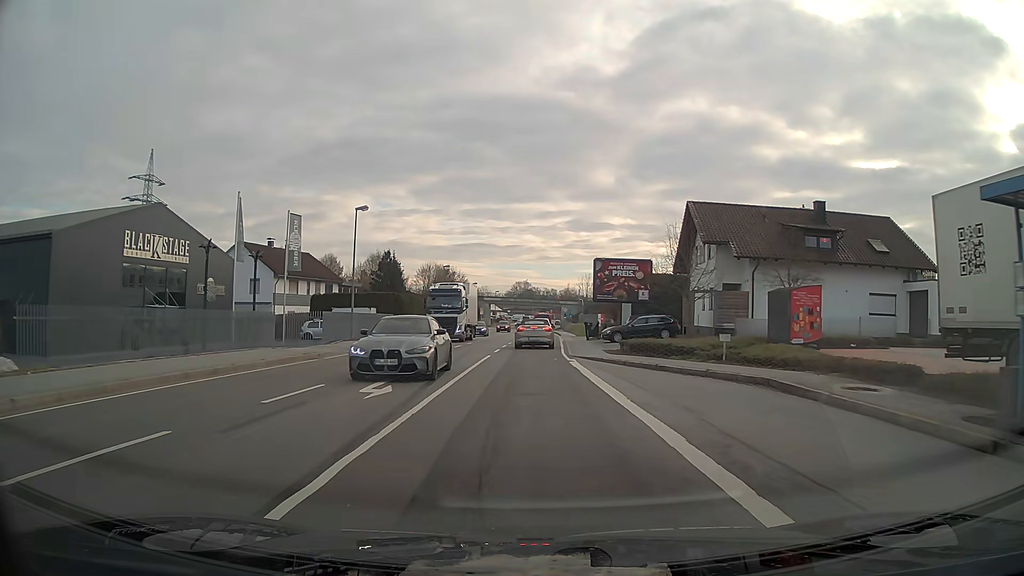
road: primary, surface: asphalt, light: Day
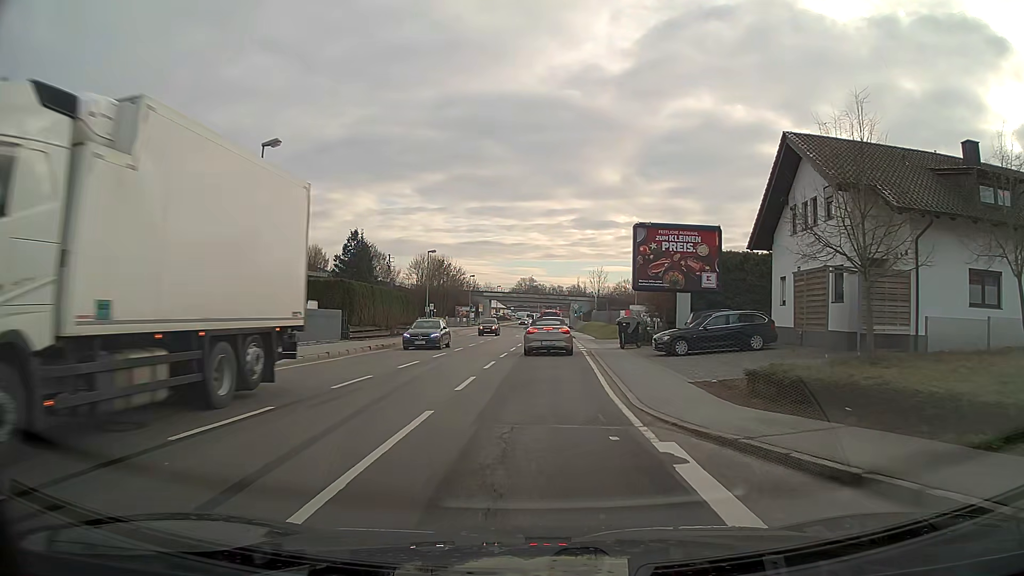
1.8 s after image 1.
(0.0, +15.4) m; 0°
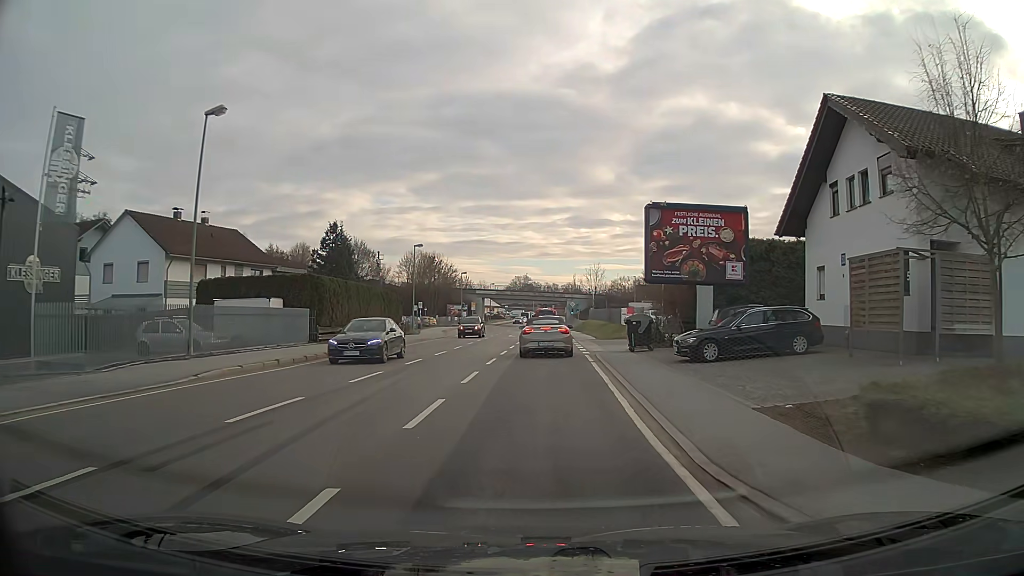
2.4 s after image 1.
(0.0, +4.5) m; +1°
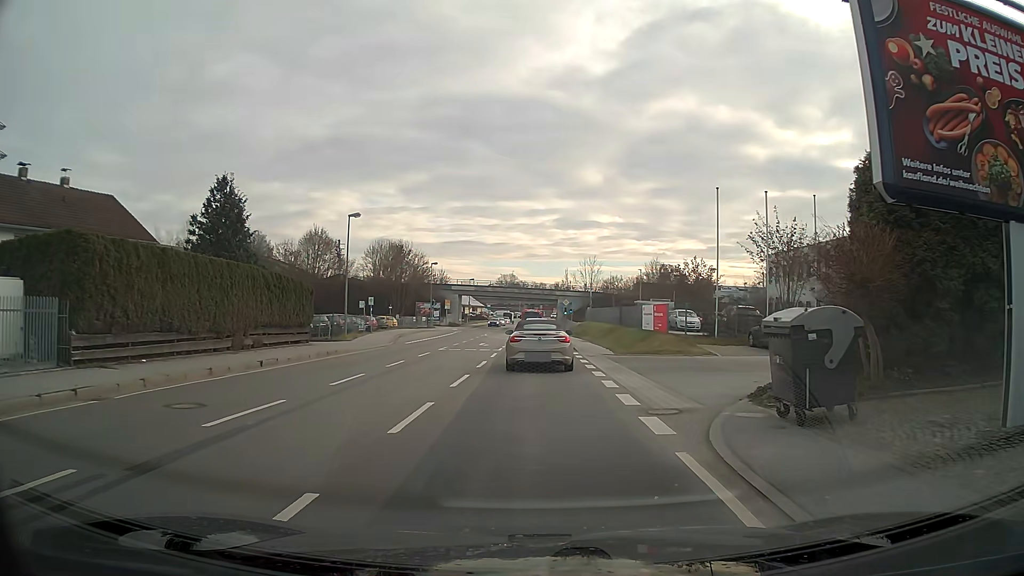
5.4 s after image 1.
(+0.2, +17.7) m; 0°
(0, +10) (0, +20) (0, +30) (0, +40) (0, +50) (0, +60) (0, +70) (0, +80) (0, +90) (0, +100) m
